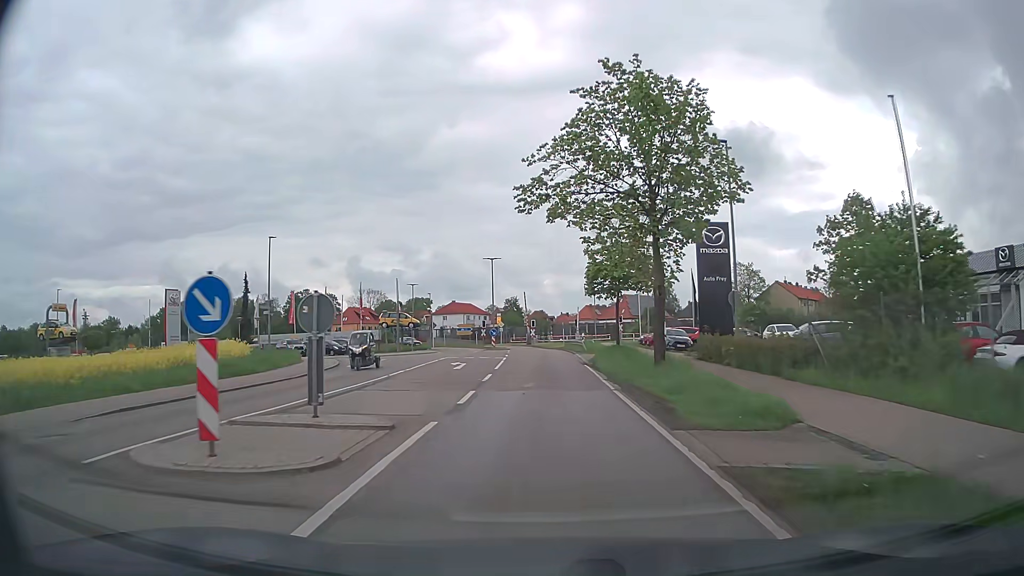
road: secondary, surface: asphalt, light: Day
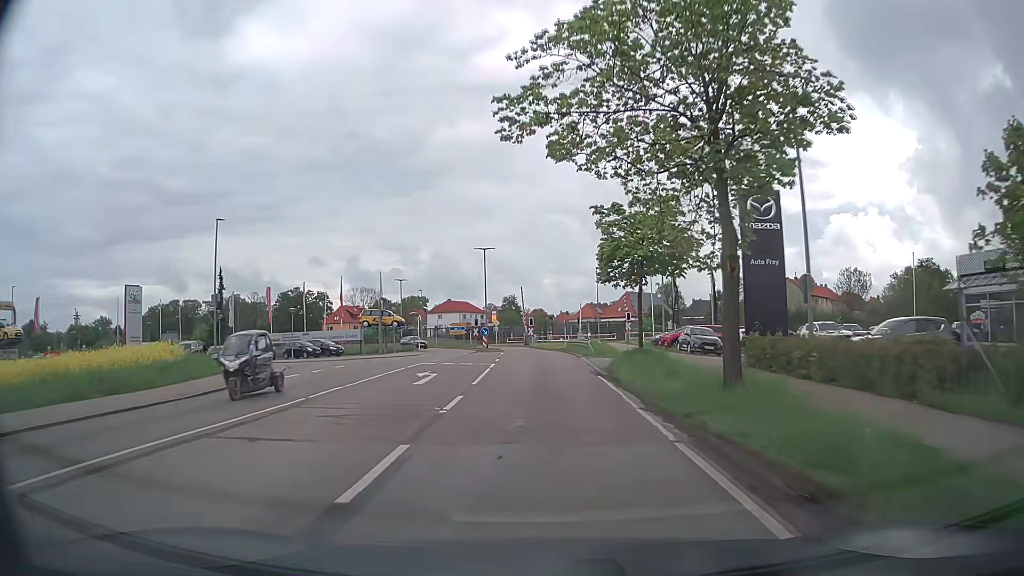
(0.0, +7.5) m; 0°
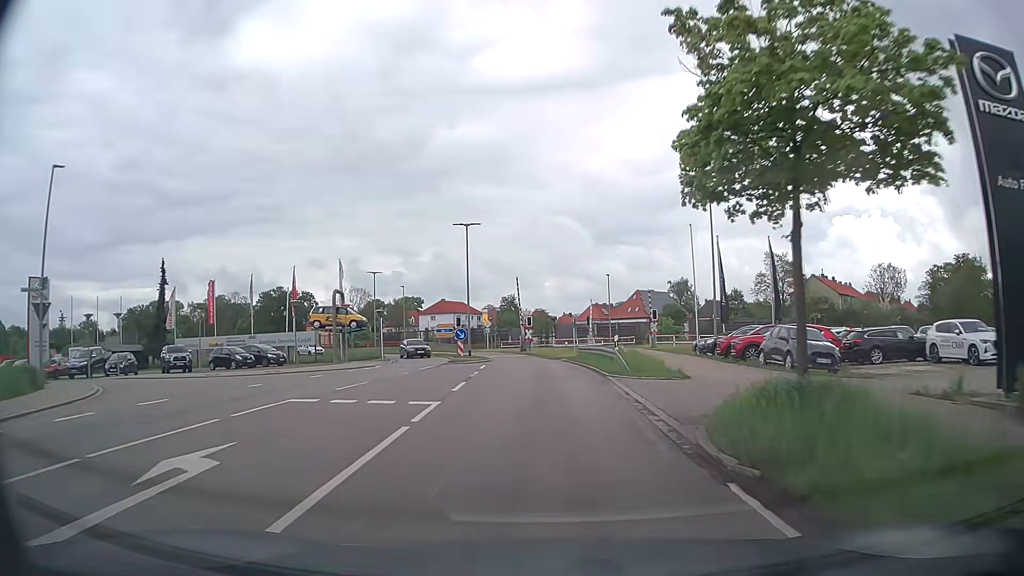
(0.0, +14.6) m; -1°
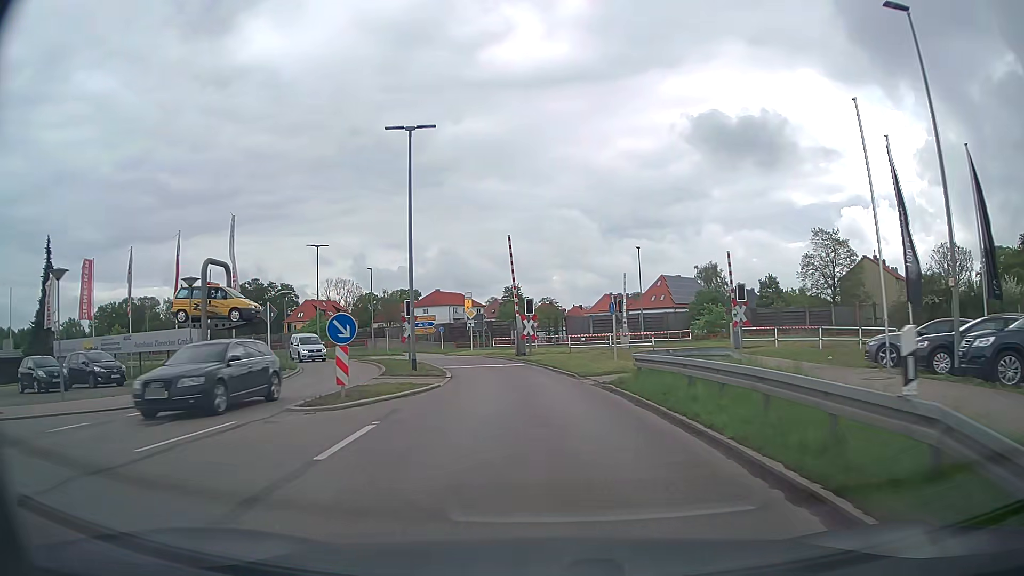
(-0.1, +20.9) m; 0°
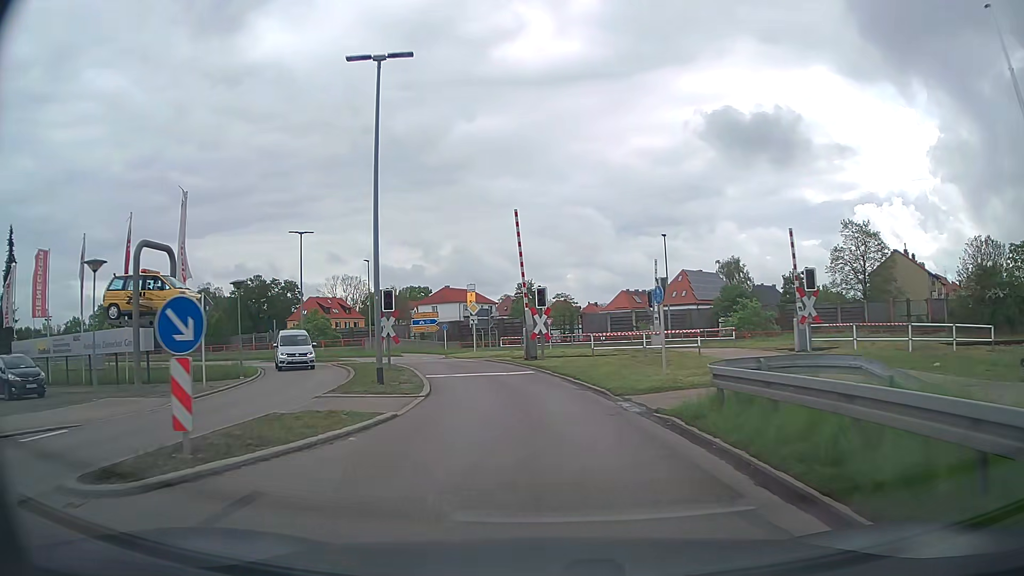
(-0.1, +6.6) m; -1°
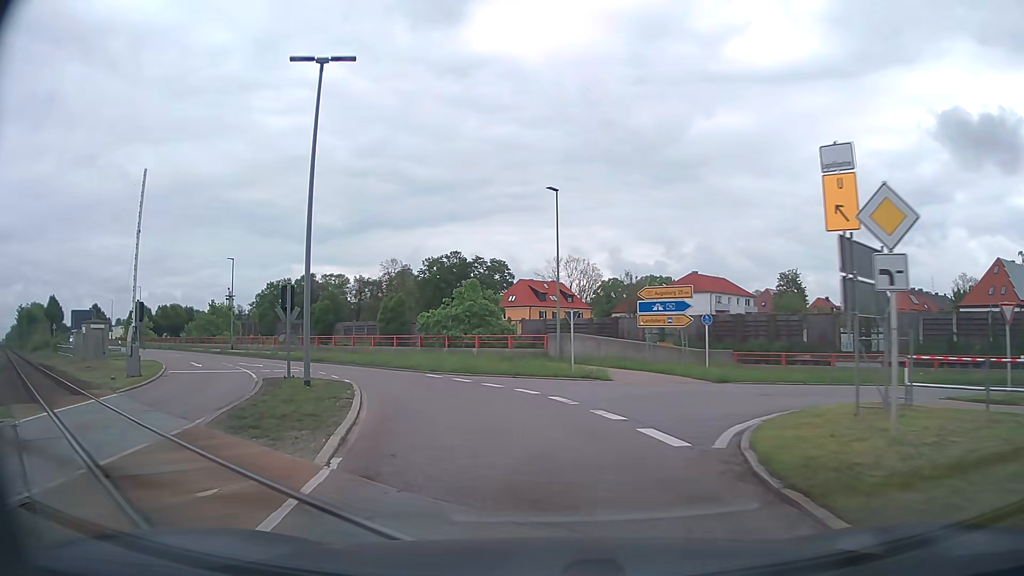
(-4.9, +30.6) m; -21°
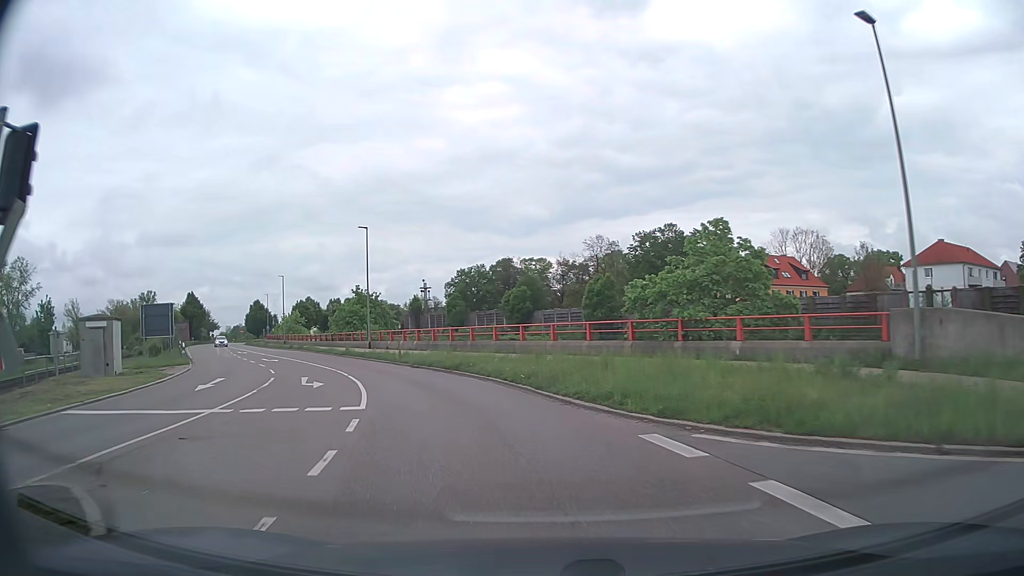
(-2.6, +18.3) m; -17°
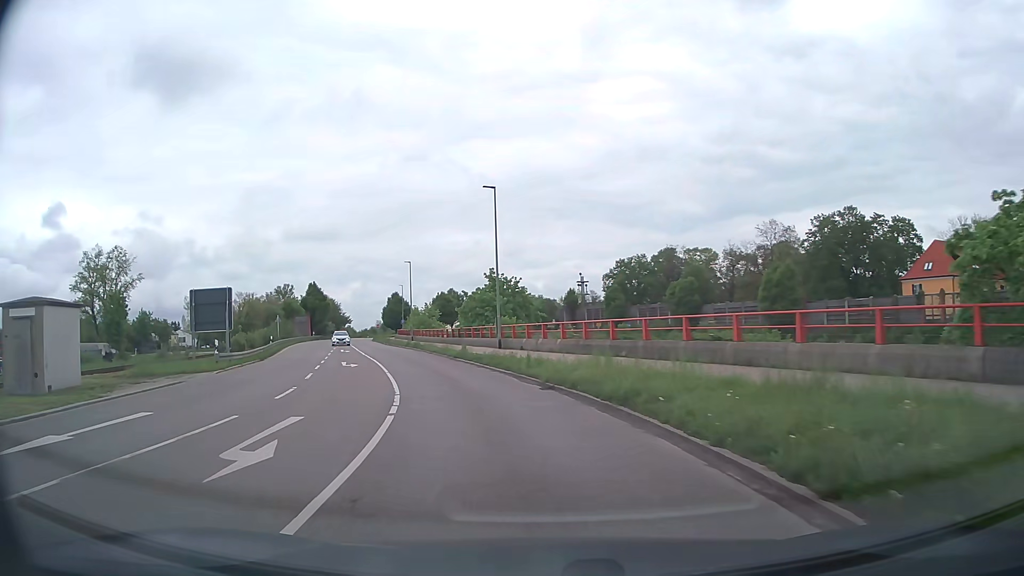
(-1.6, +12.9) m; -13°
